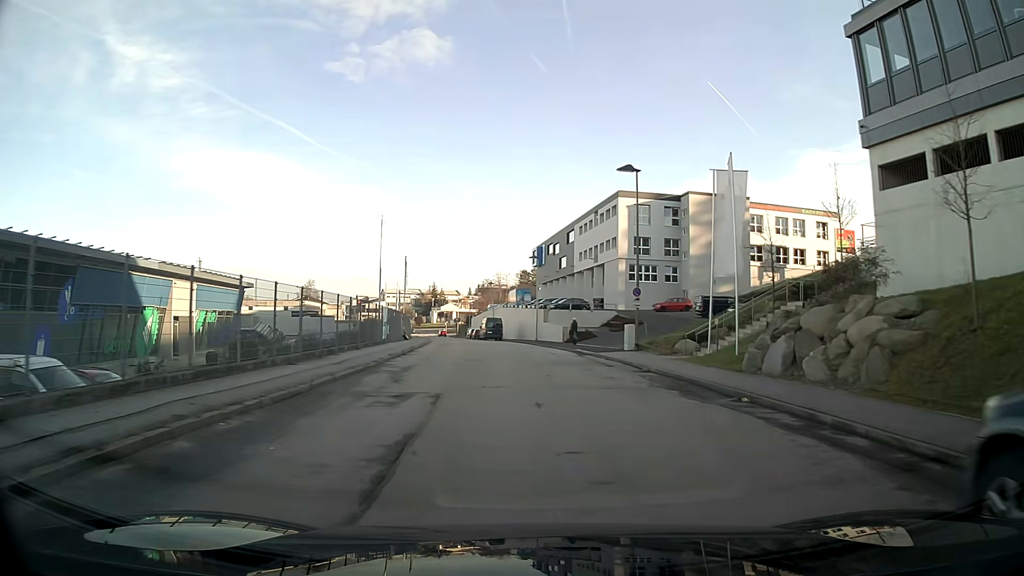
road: tertiary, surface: asphalt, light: Day
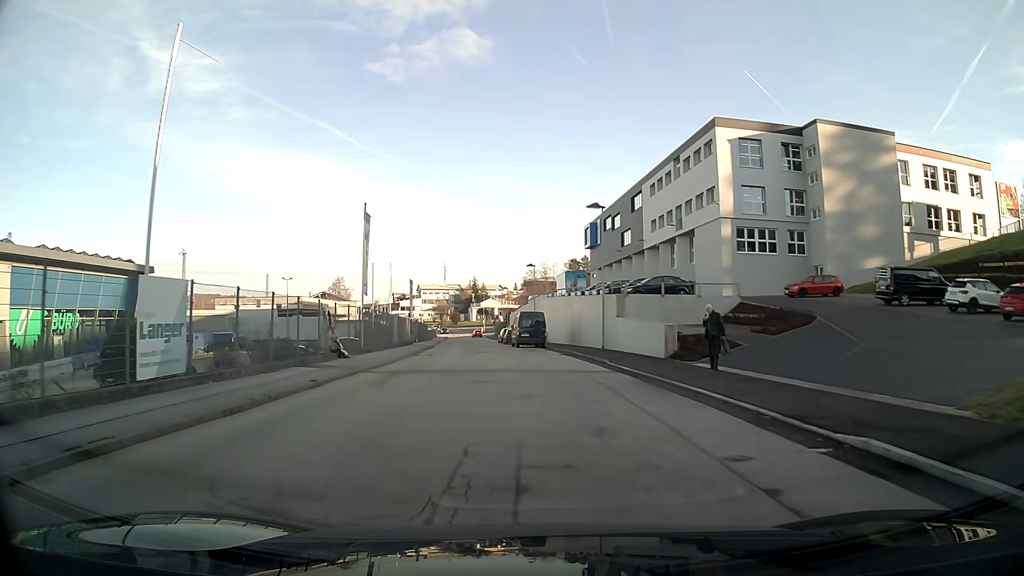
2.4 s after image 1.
(-0.8, +27.3) m; -4°
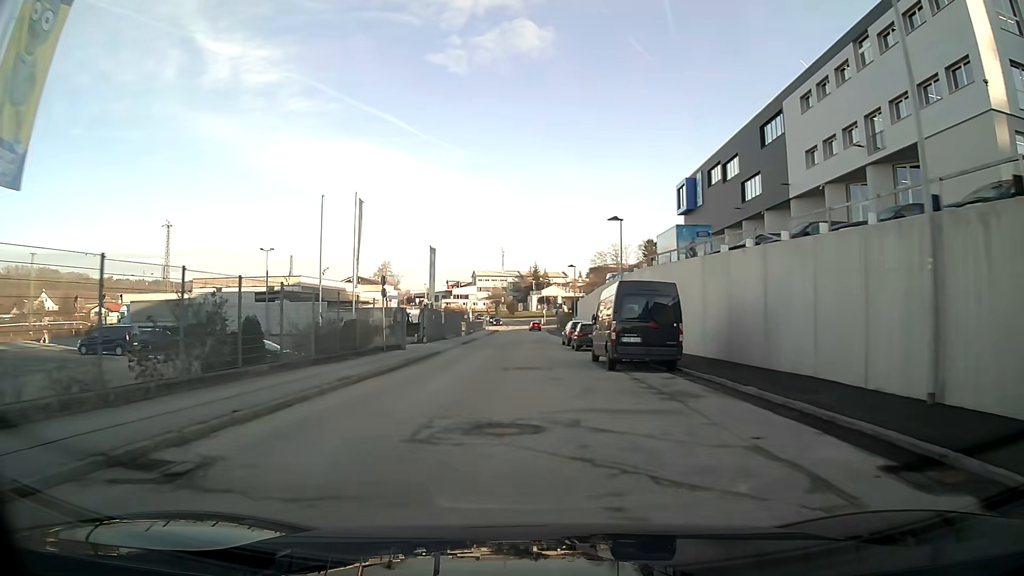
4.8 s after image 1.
(-1.4, +27.8) m; -5°
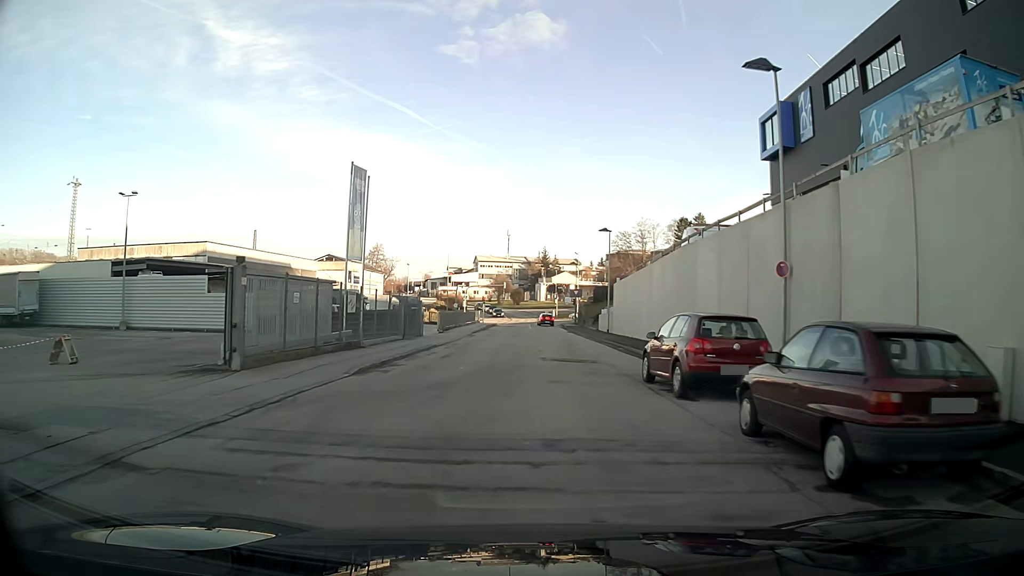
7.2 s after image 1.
(-0.2, +27.7) m; 0°
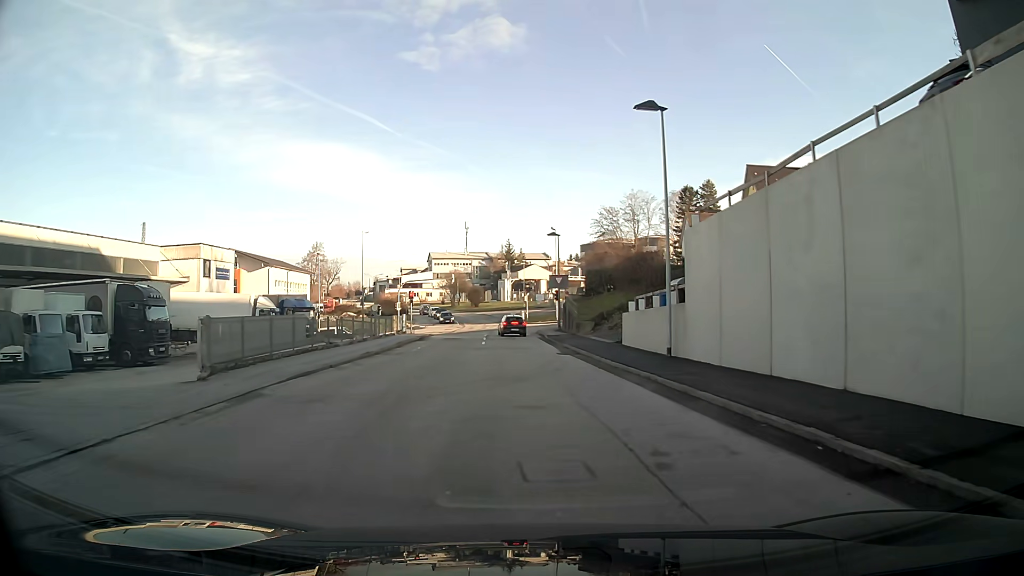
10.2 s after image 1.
(+0.7, +32.0) m; +3°
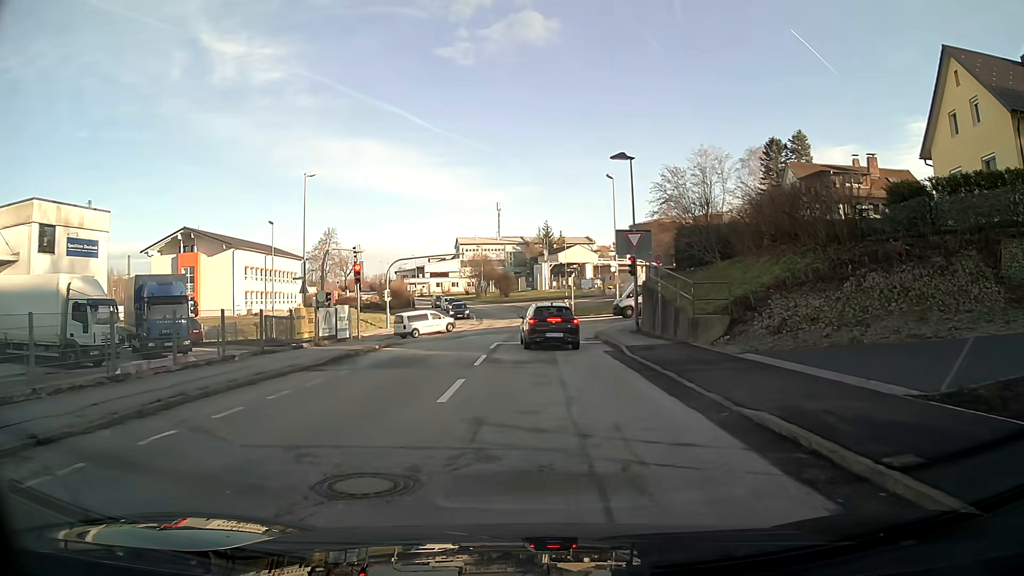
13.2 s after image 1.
(-0.7, +24.4) m; -4°
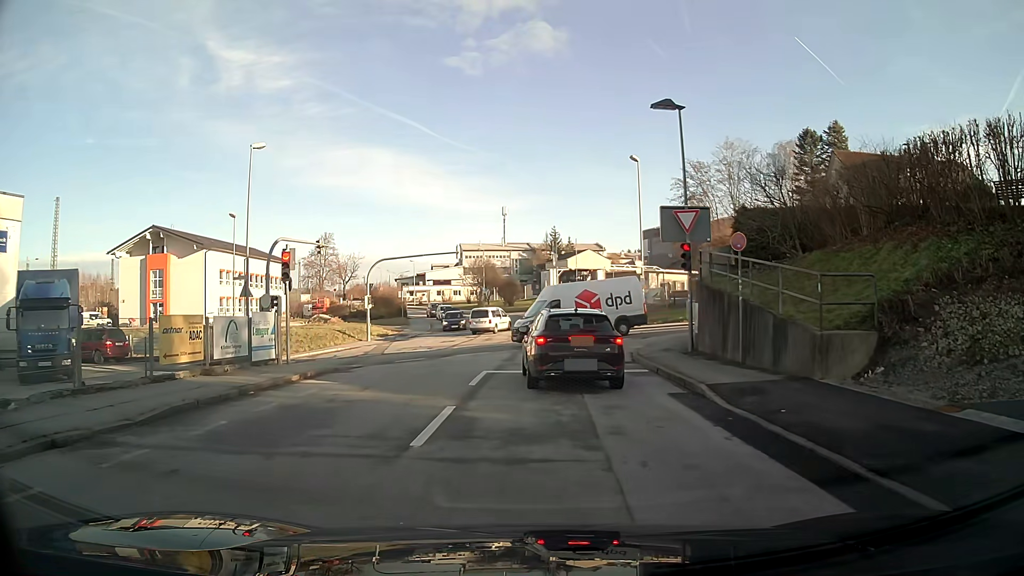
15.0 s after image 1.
(-0.1, +8.7) m; 0°
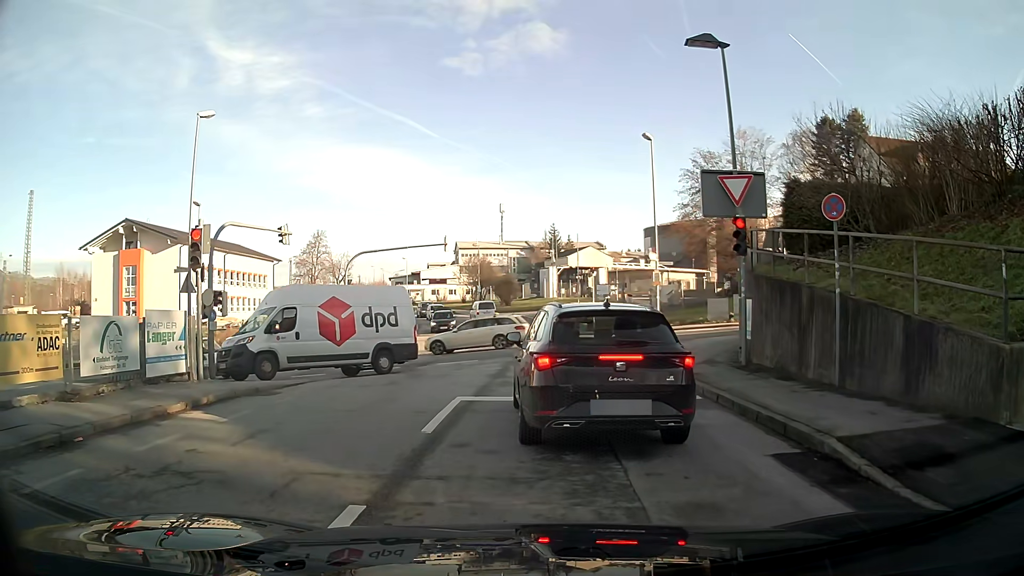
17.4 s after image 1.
(-0.1, +5.0) m; 0°
